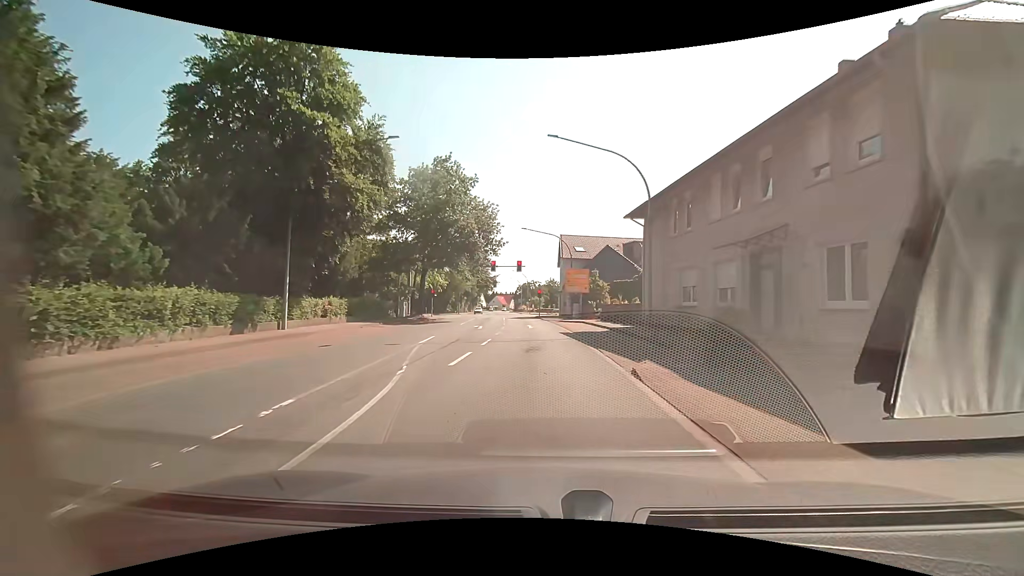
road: primary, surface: asphalt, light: Day
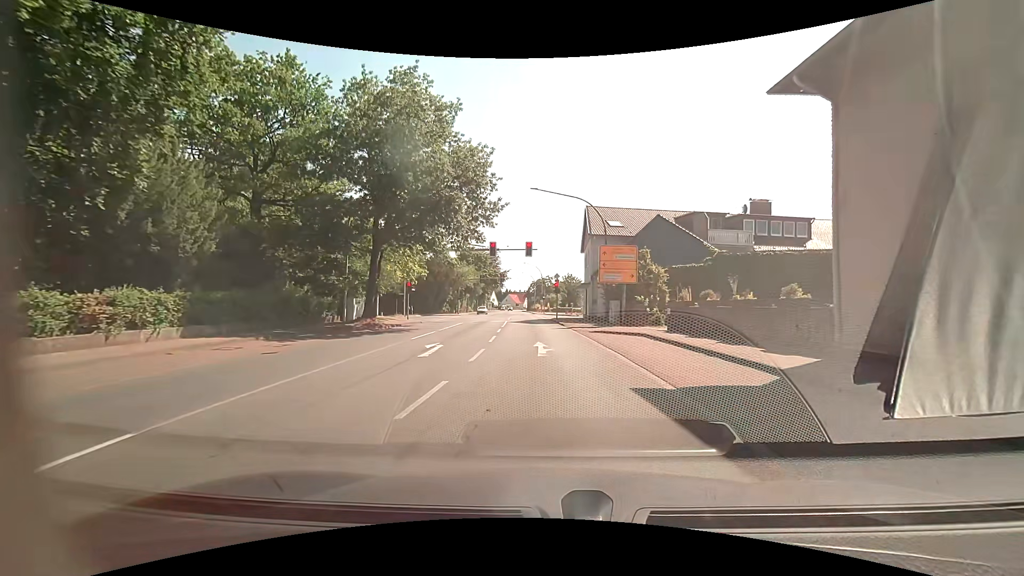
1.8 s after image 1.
(-0.3, +17.4) m; -2°
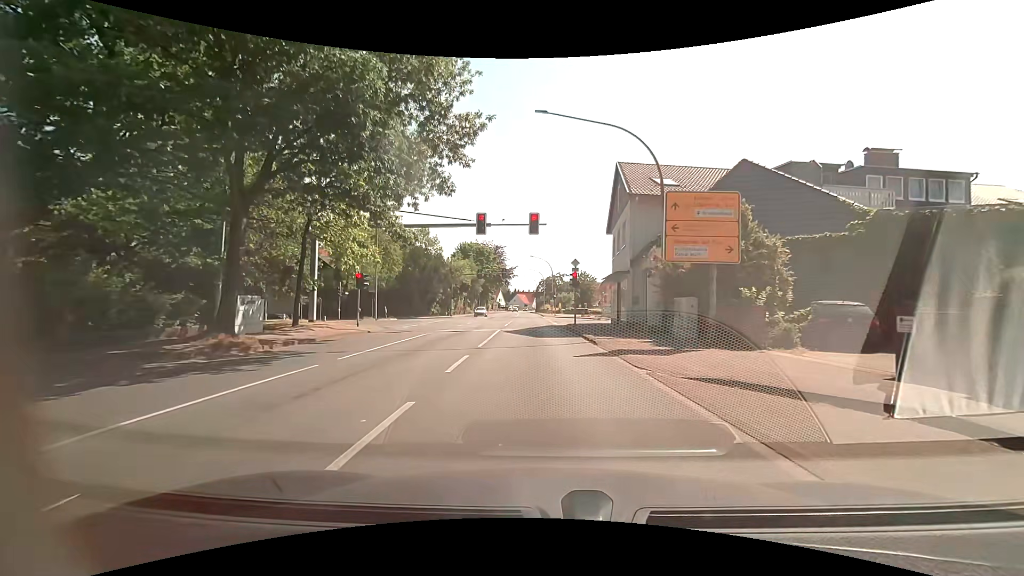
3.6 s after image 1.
(-0.1, +14.1) m; -1°
